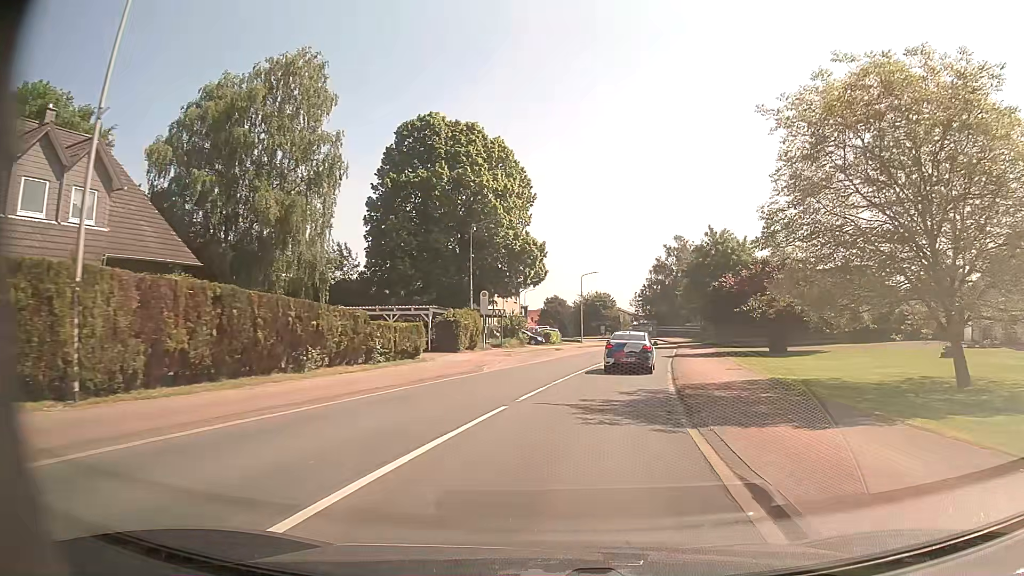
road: primary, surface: asphalt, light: Day
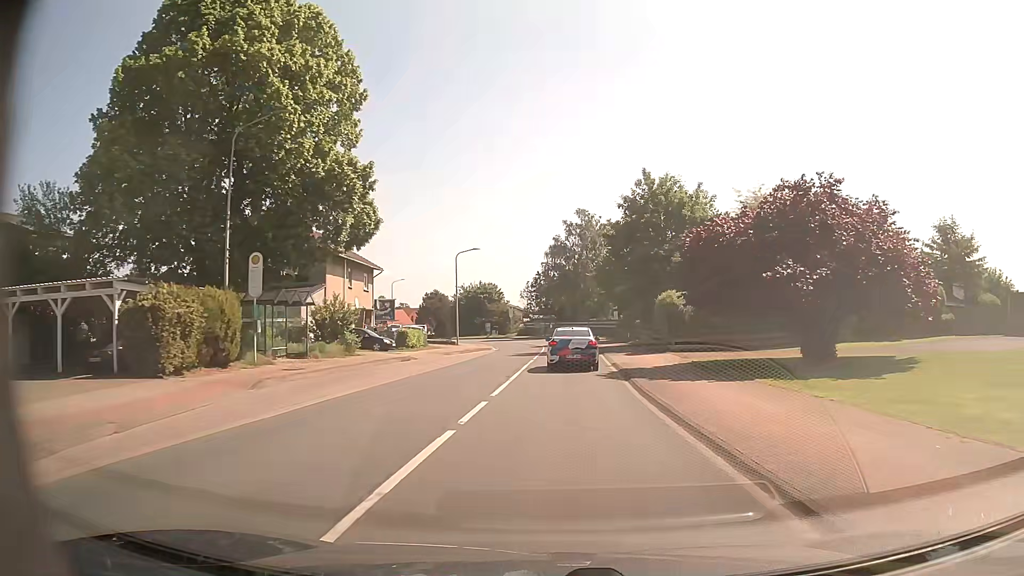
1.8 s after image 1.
(+2.0, +22.0) m; +10°
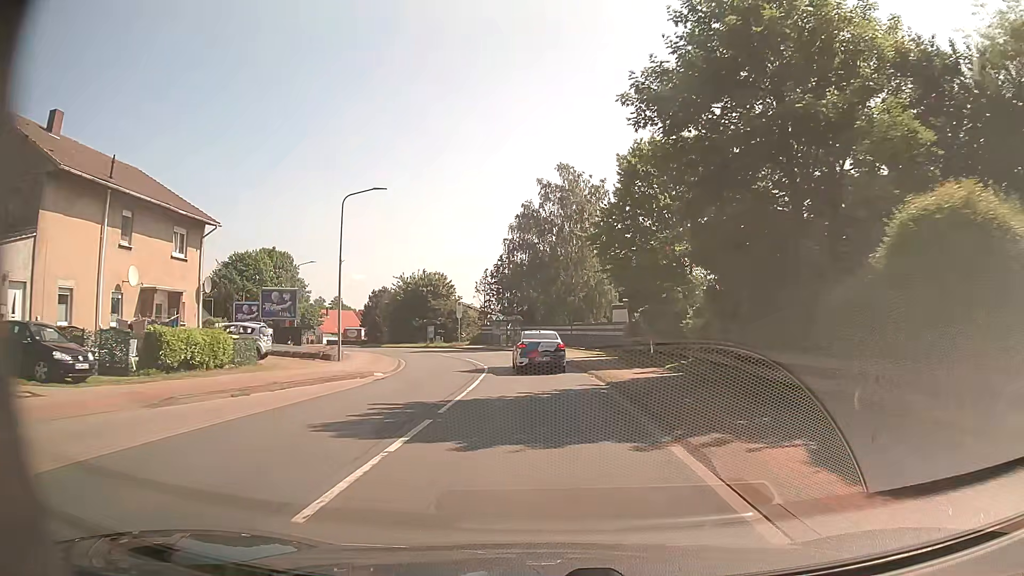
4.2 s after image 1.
(+0.7, +27.8) m; +2°
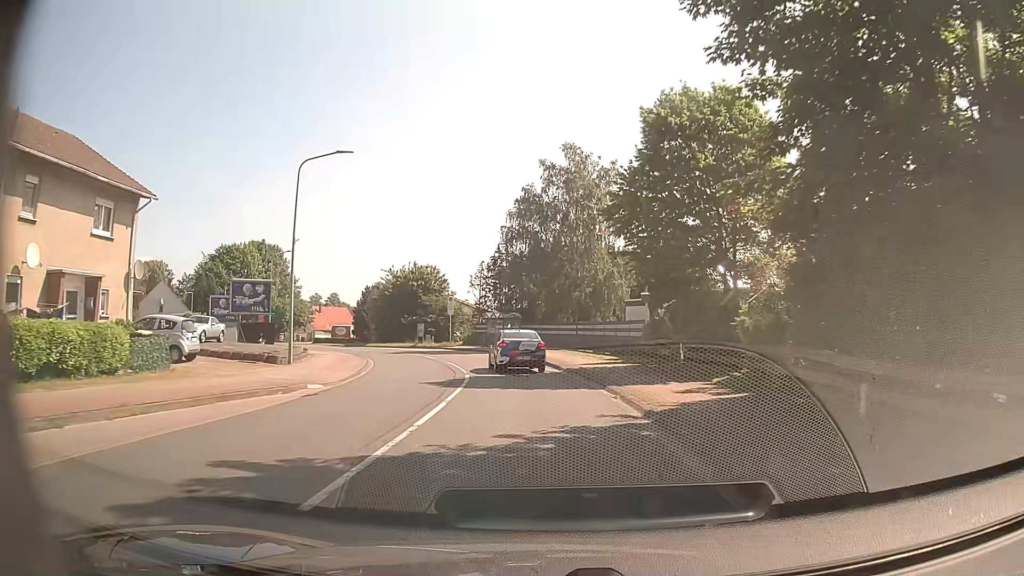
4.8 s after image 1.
(0.0, +6.9) m; 0°
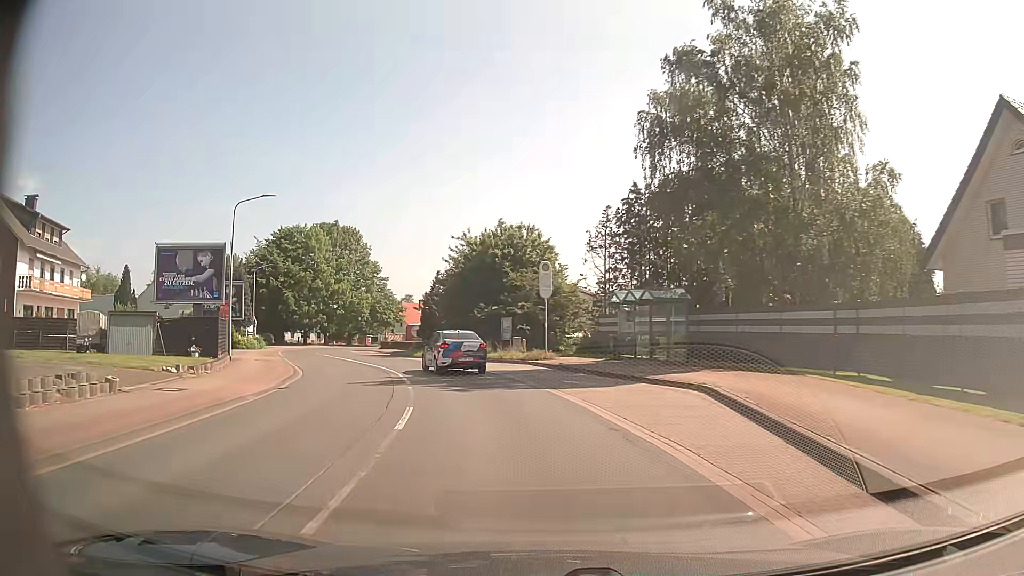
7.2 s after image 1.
(-1.8, +28.0) m; -10°
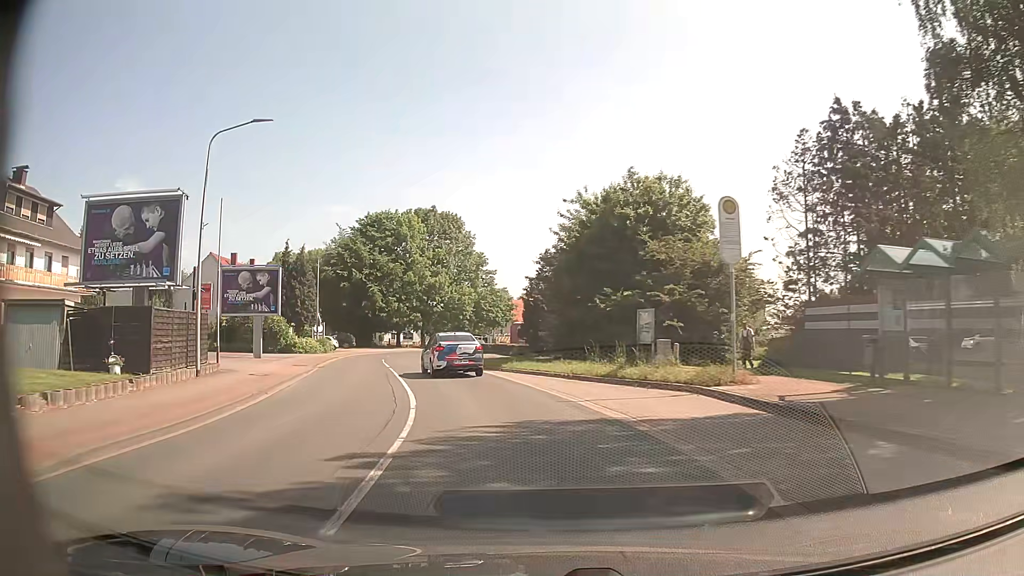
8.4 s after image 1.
(-1.5, +14.3) m; -11°
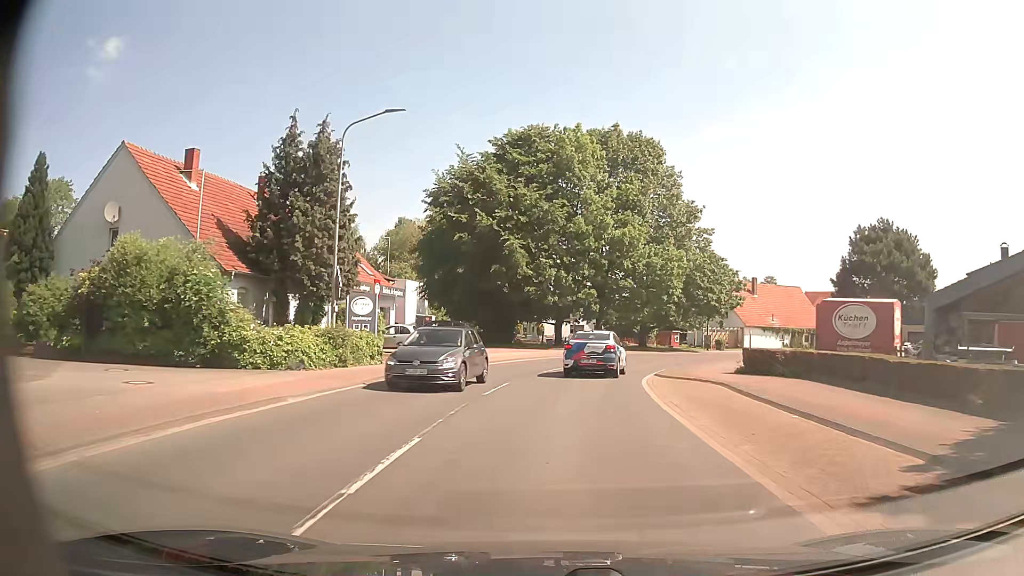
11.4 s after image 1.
(-6.6, +35.0) m; -15°
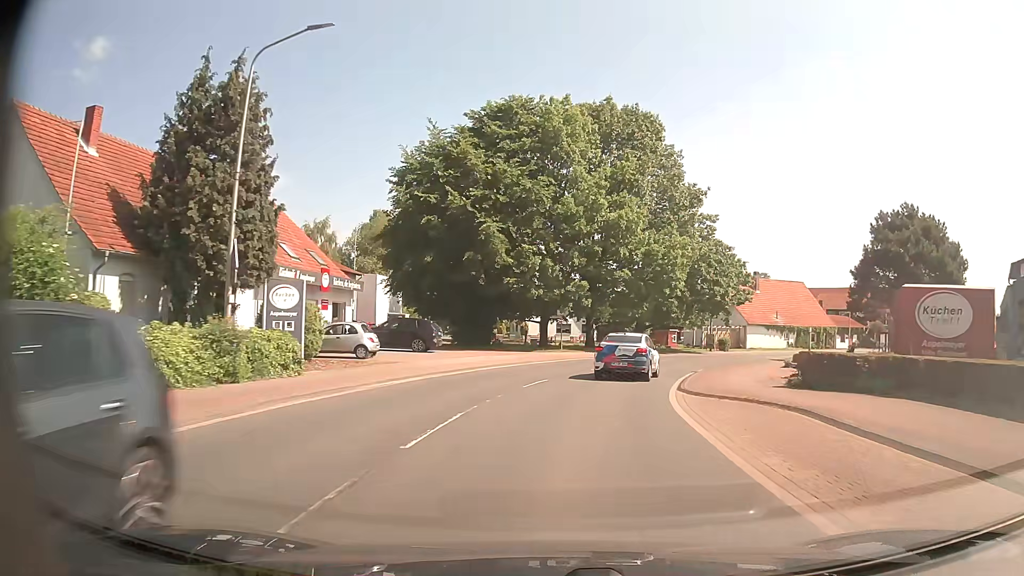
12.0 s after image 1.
(+0.1, +7.0) m; +1°
(0, +10) (+2, +20) (+5, +29) (+9, +38) (+15, +47) (+21, +54) (+29, +61) (+36, +67) (+44, +73) (+52, +80) m
